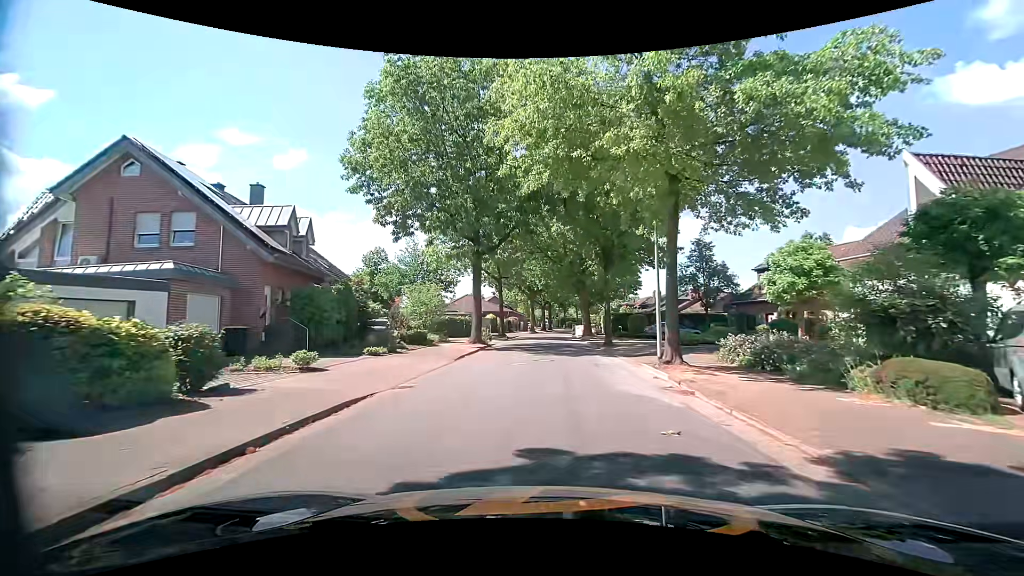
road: residential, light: Day
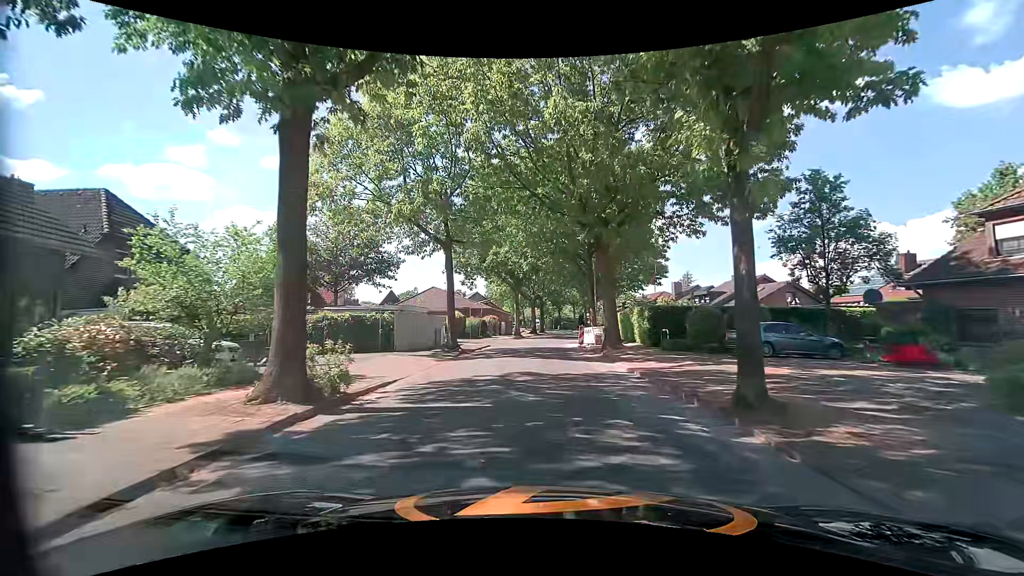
(+0.3, +20.3) m; 0°
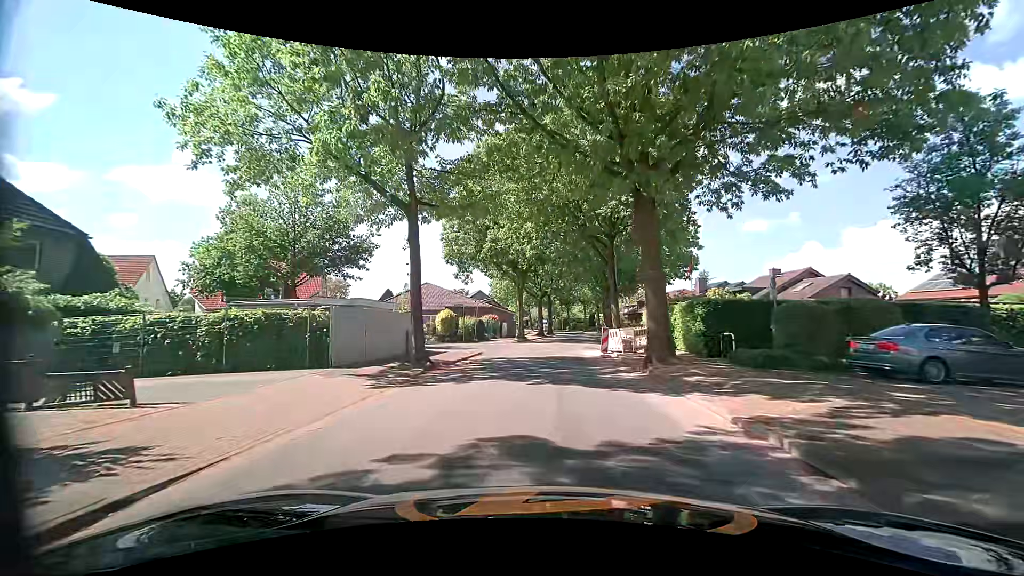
(0.0, +7.9) m; 0°
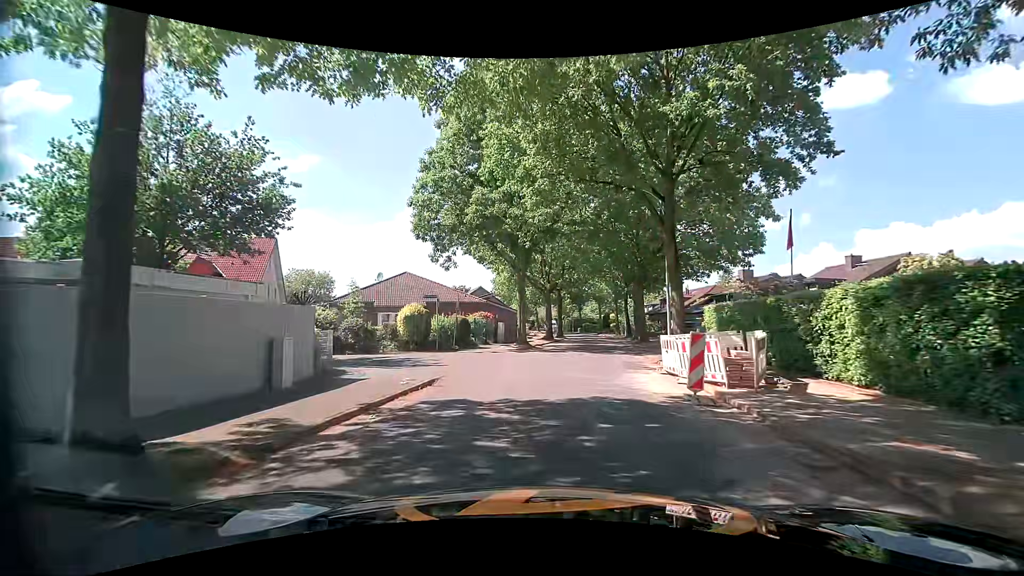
(-0.2, +11.8) m; -2°
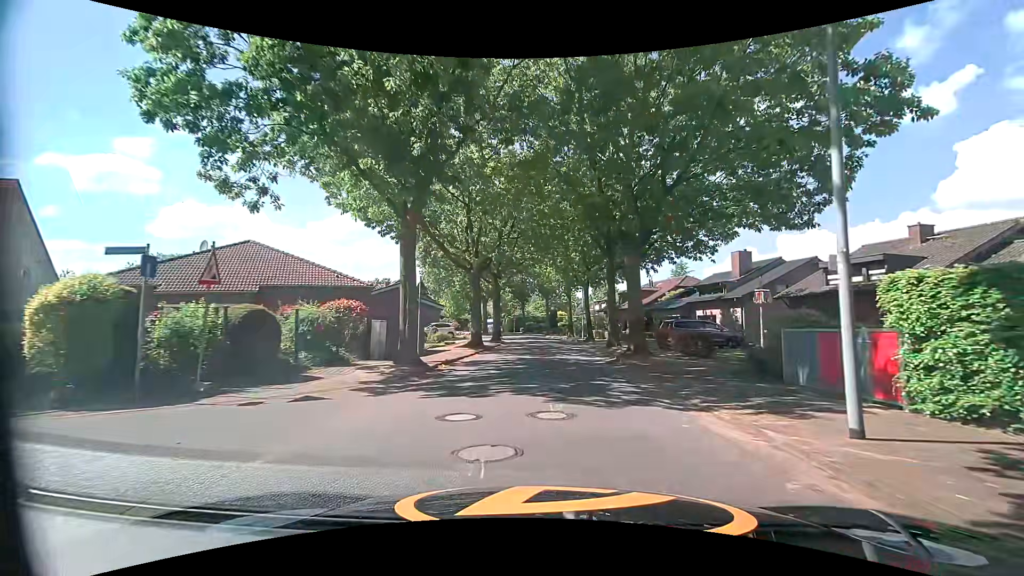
(+1.0, +16.0) m; +8°
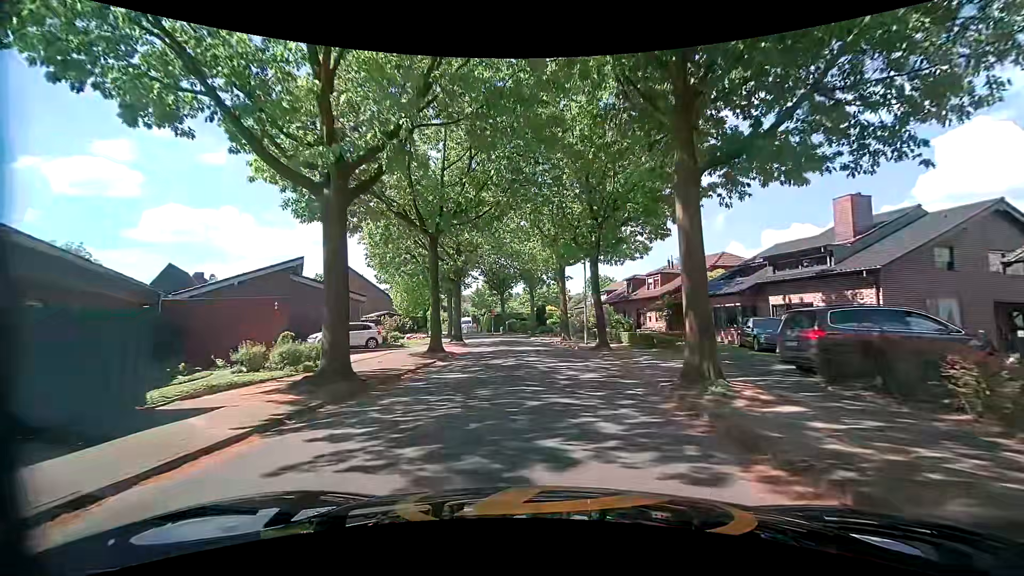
(+0.4, +17.3) m; +1°
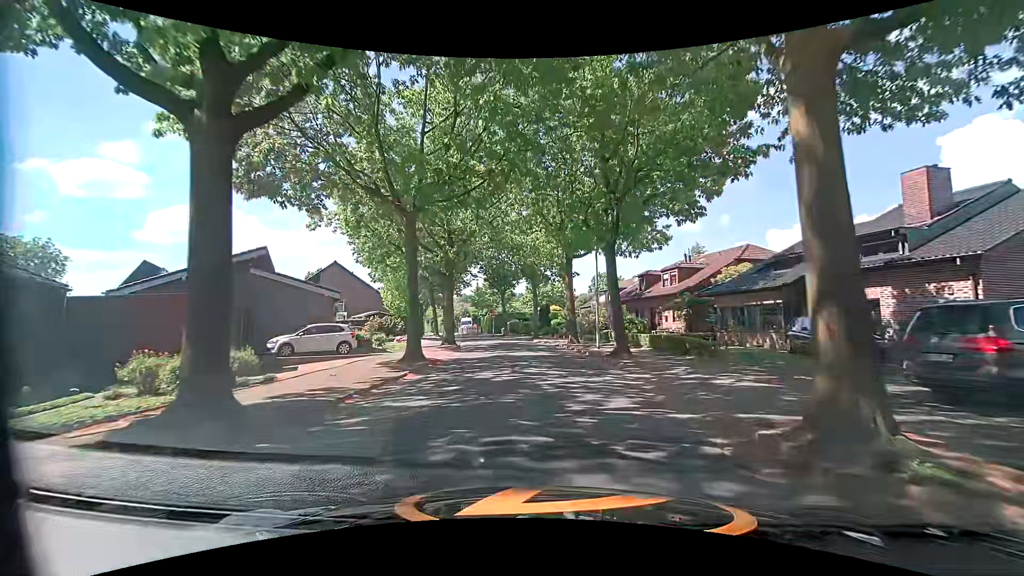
(-0.1, +4.4) m; 0°
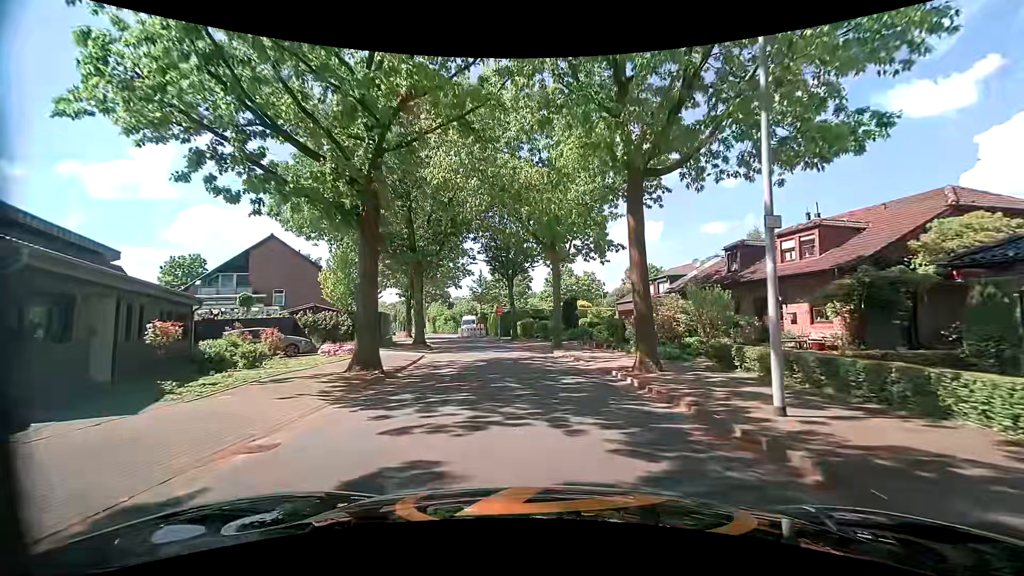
(-0.6, +17.1) m; -4°
